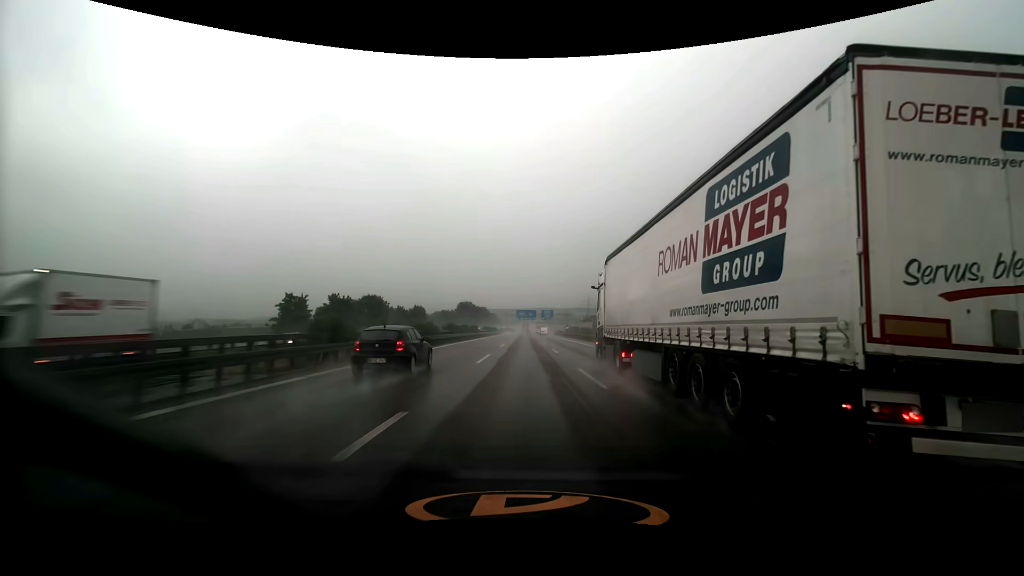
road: motorway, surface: asphalt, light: Day
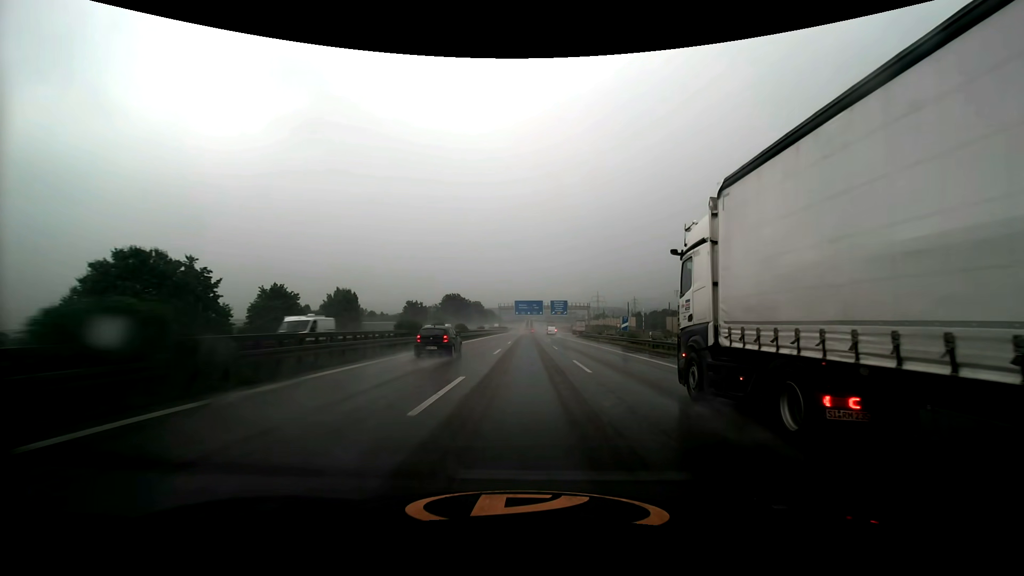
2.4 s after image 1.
(-0.1, +66.8) m; 0°
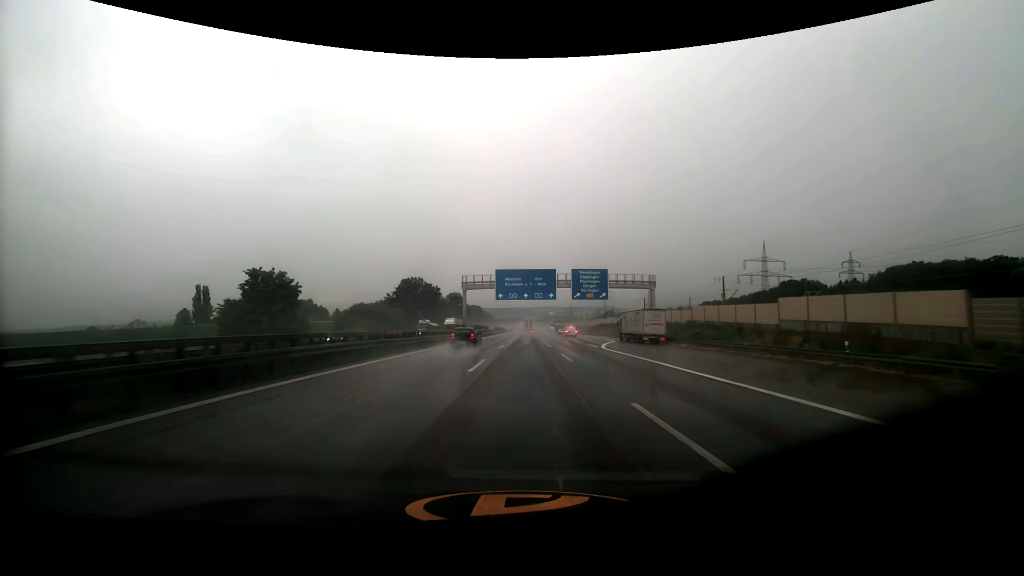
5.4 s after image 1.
(+0.4, +83.7) m; +1°
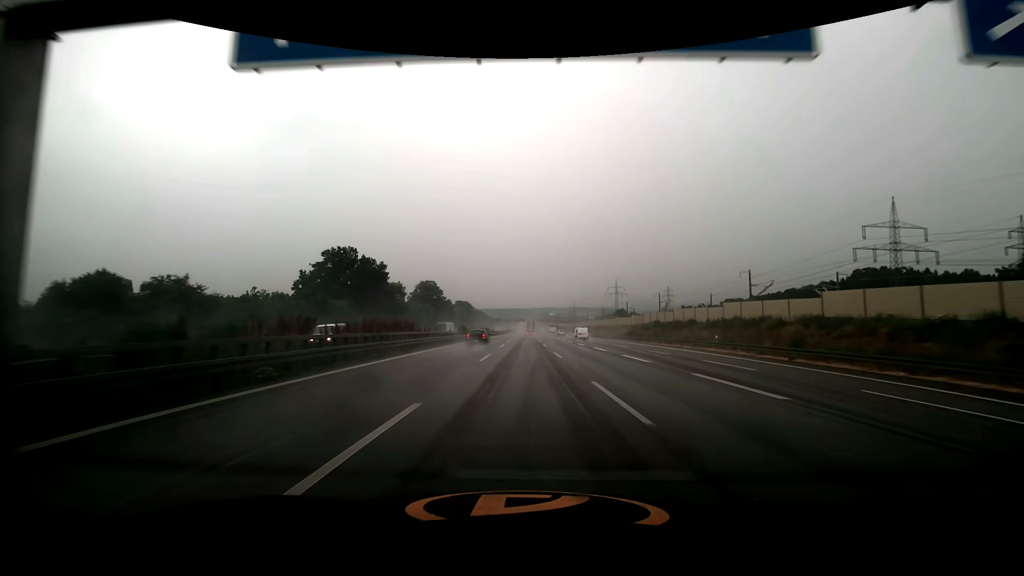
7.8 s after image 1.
(0.0, +67.2) m; 0°
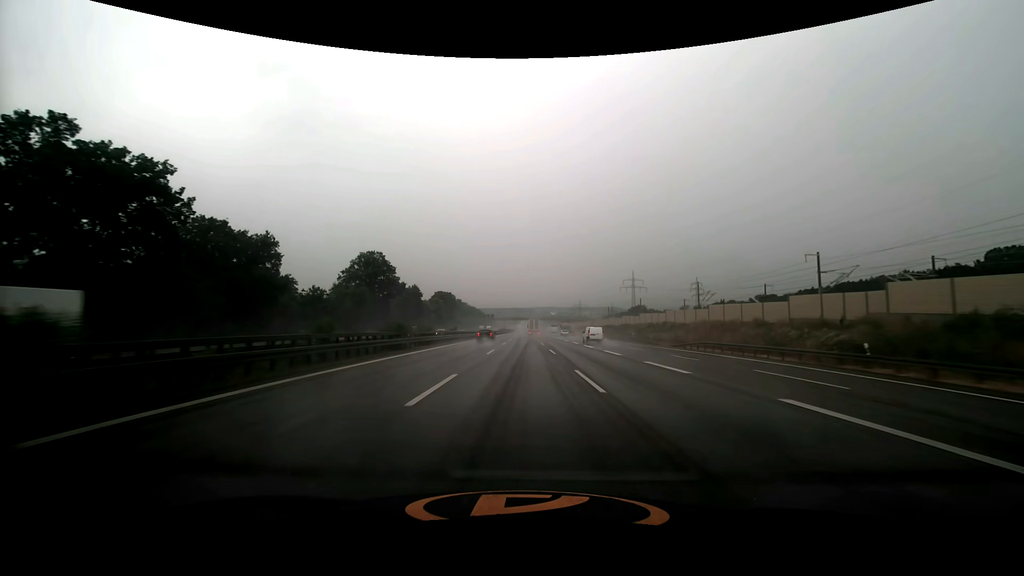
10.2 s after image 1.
(-0.1, +67.5) m; 0°
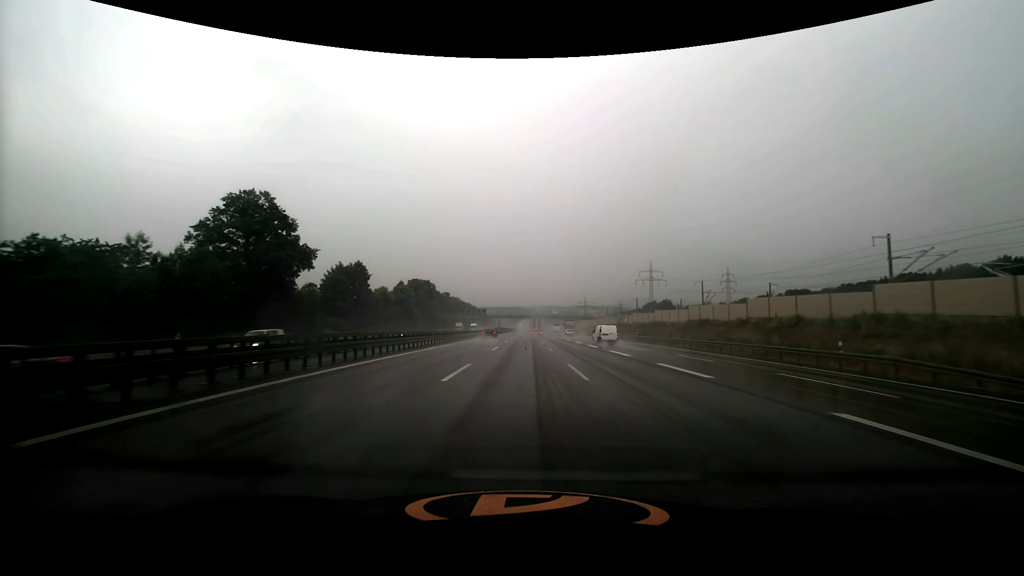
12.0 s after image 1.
(0.0, +50.9) m; 0°
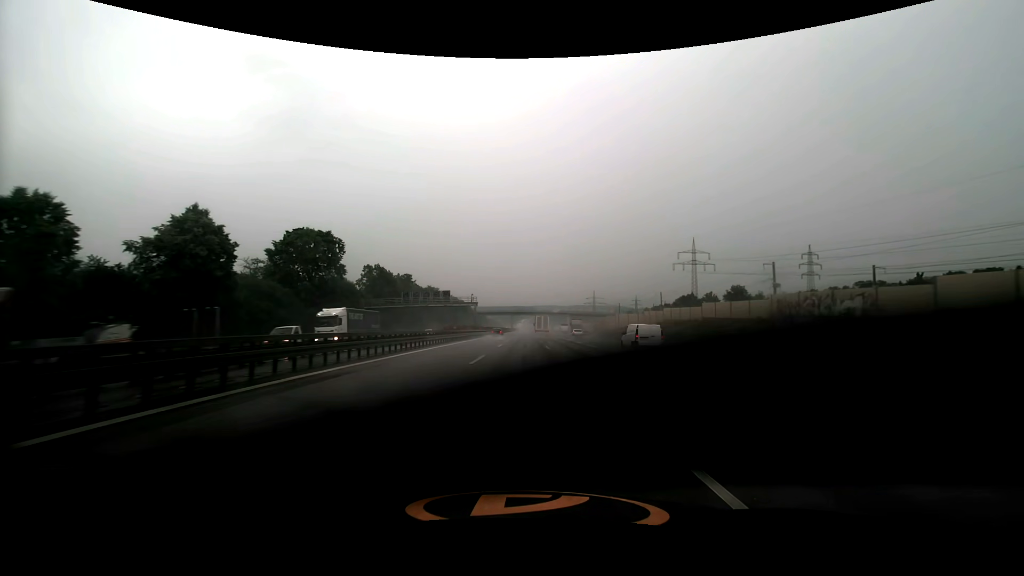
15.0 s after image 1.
(0.0, +85.2) m; 0°
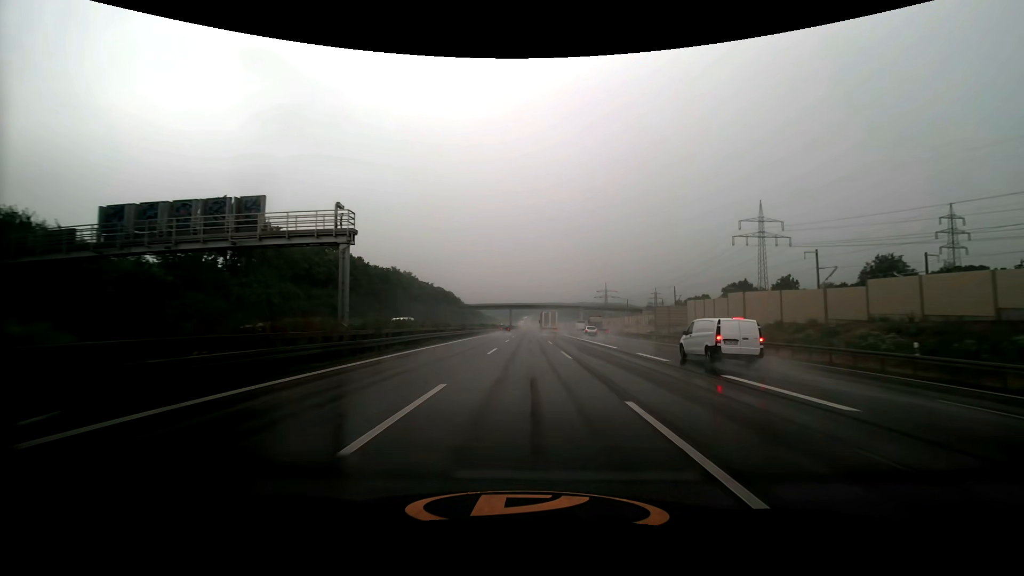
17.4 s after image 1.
(-0.2, +68.2) m; 0°
(0, +10) (0, +20) (0, +30) (0, +40) (0, +50) (0, +60) (0, +70) (0, +80) (0, +90) (0, +100) m
